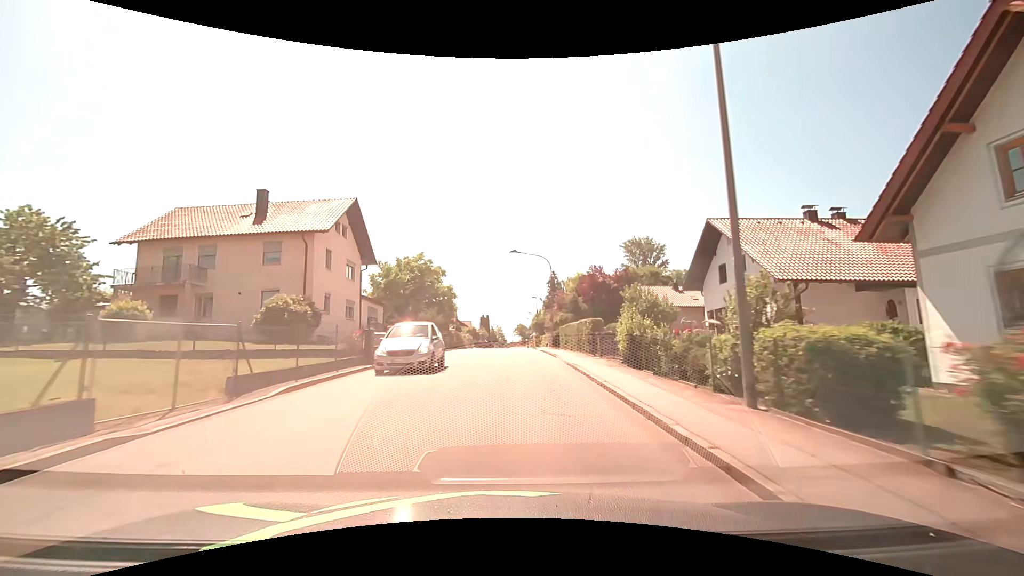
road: unclassified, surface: asphalt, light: Day
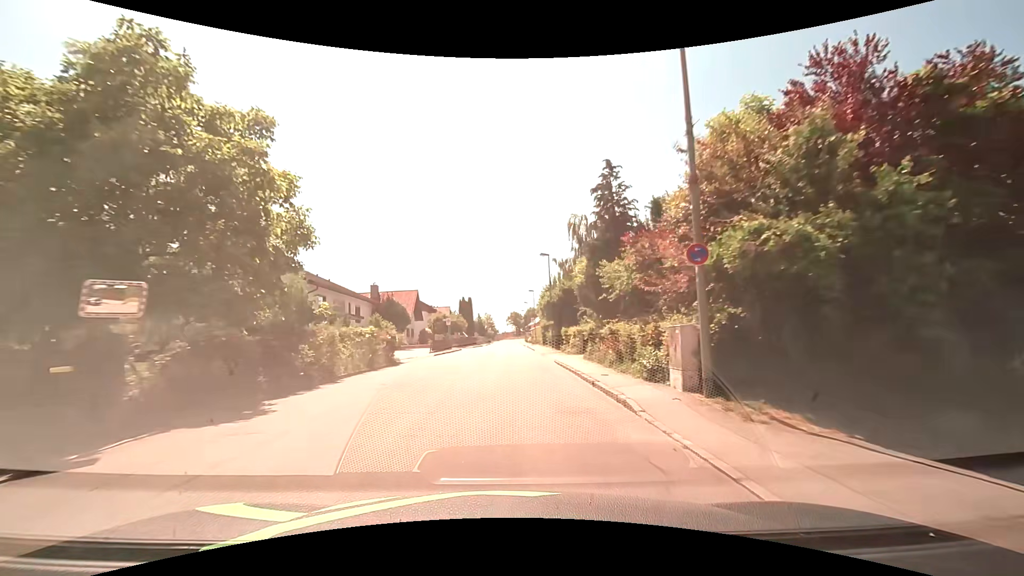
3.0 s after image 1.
(+0.6, +37.7) m; +1°
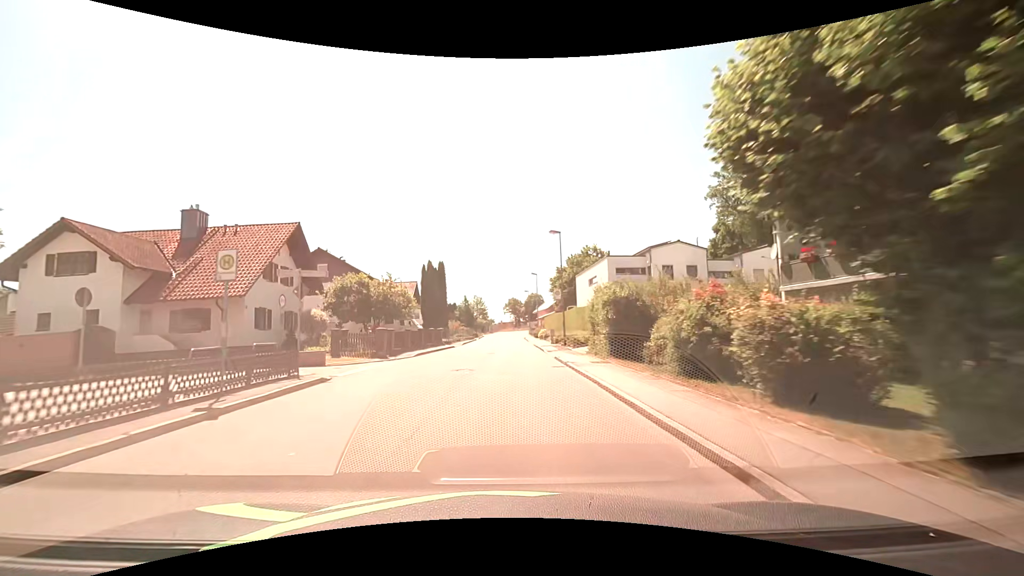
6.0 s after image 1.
(-0.1, +38.6) m; 0°
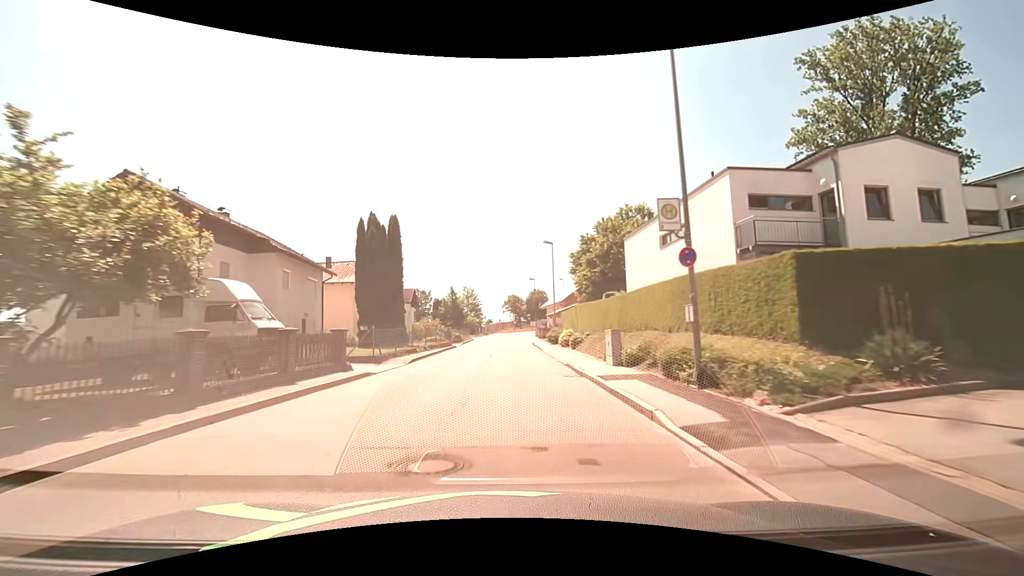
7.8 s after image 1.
(+0.1, +23.3) m; 0°
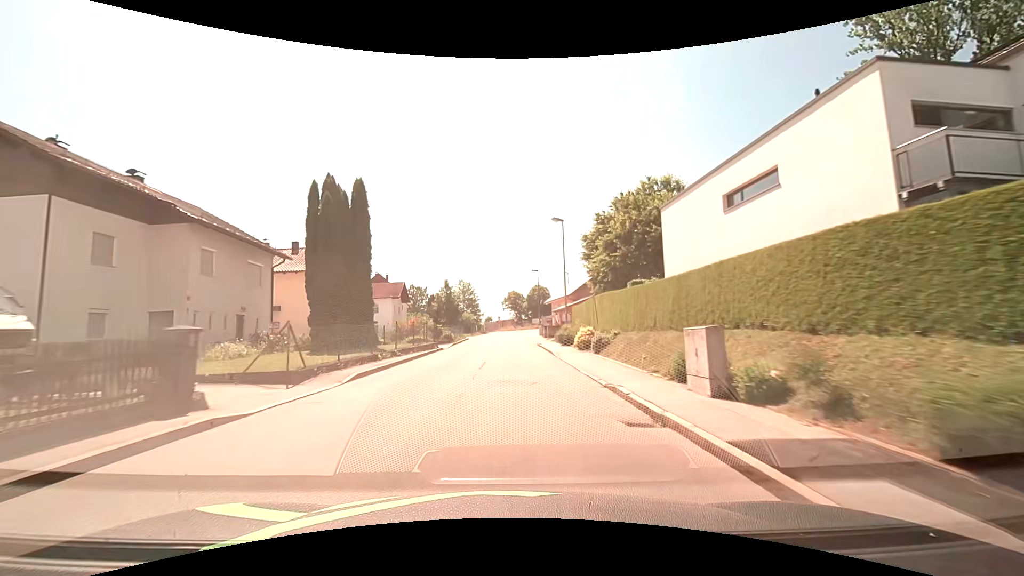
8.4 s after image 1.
(0.0, +7.7) m; 0°
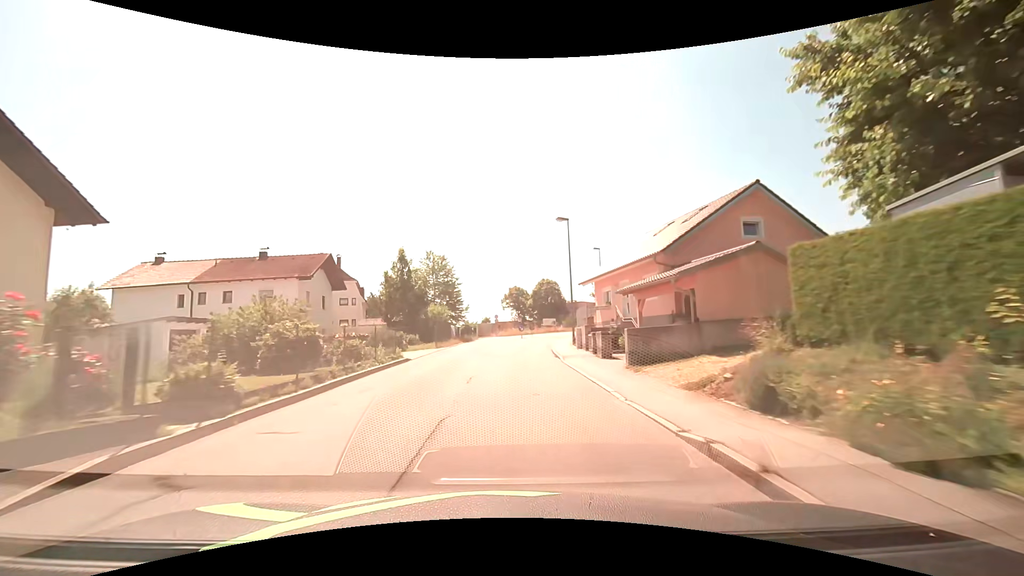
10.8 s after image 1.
(+0.3, +30.6) m; 0°
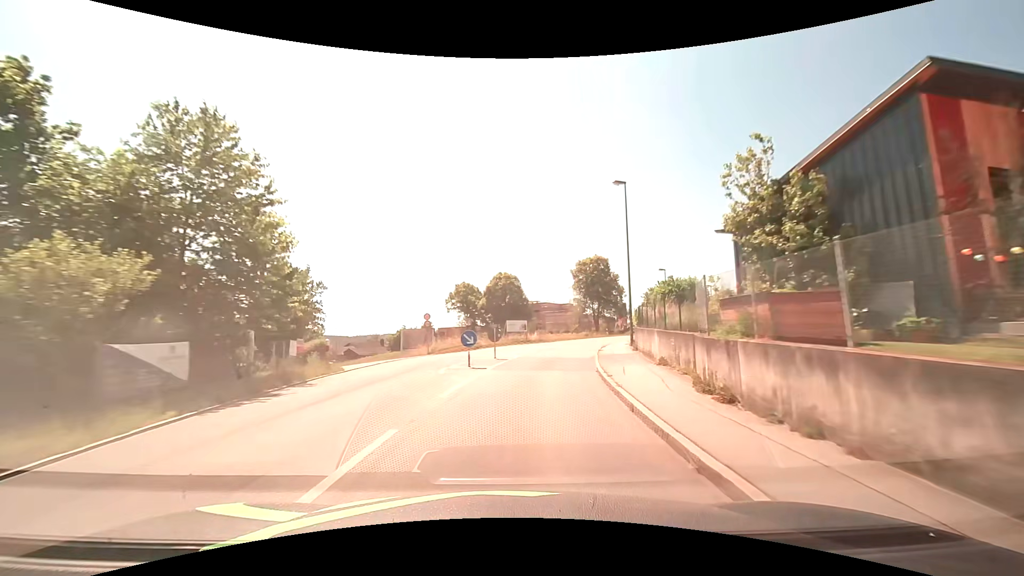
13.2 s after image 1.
(+0.8, +30.3) m; +6°
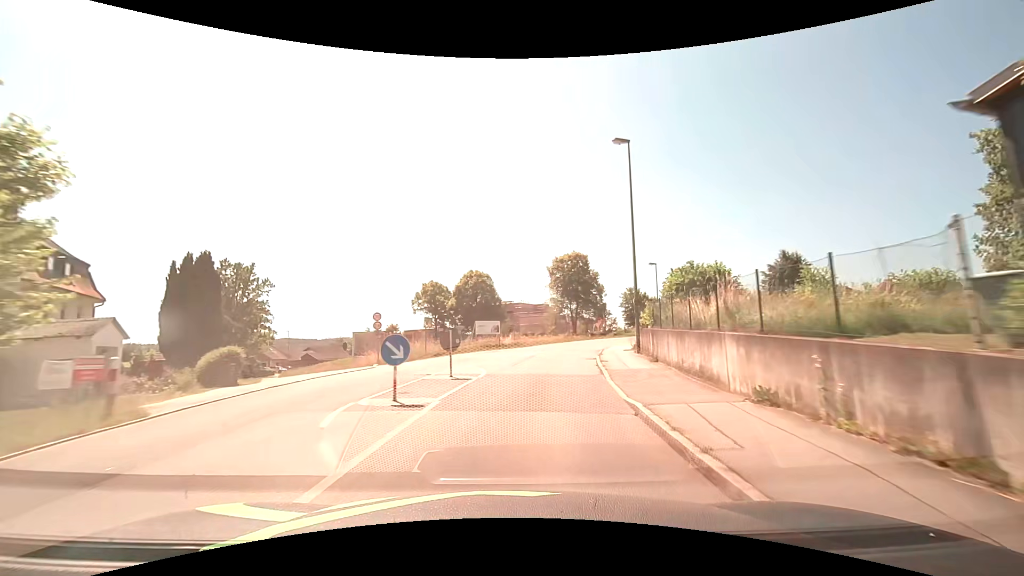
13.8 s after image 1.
(+0.2, +7.6) m; +3°
(0, +10) (+1, +20) (+3, +30) (+6, +39) (+10, +49) (+14, +58) (+18, +67) (+23, +75) (+29, +84) (+35, +92) m
